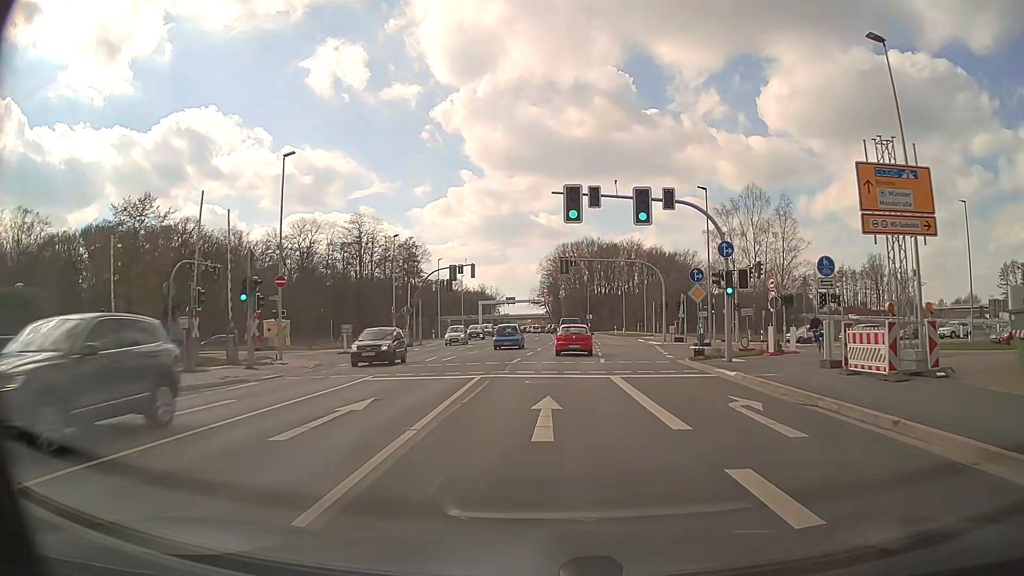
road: secondary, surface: asphalt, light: Day
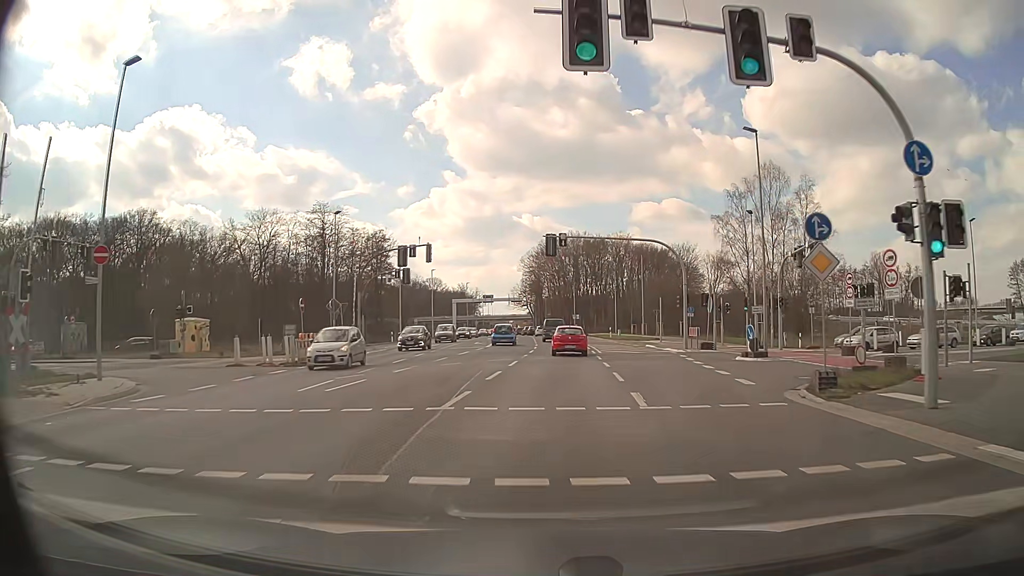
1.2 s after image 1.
(+0.1, +14.2) m; +2°
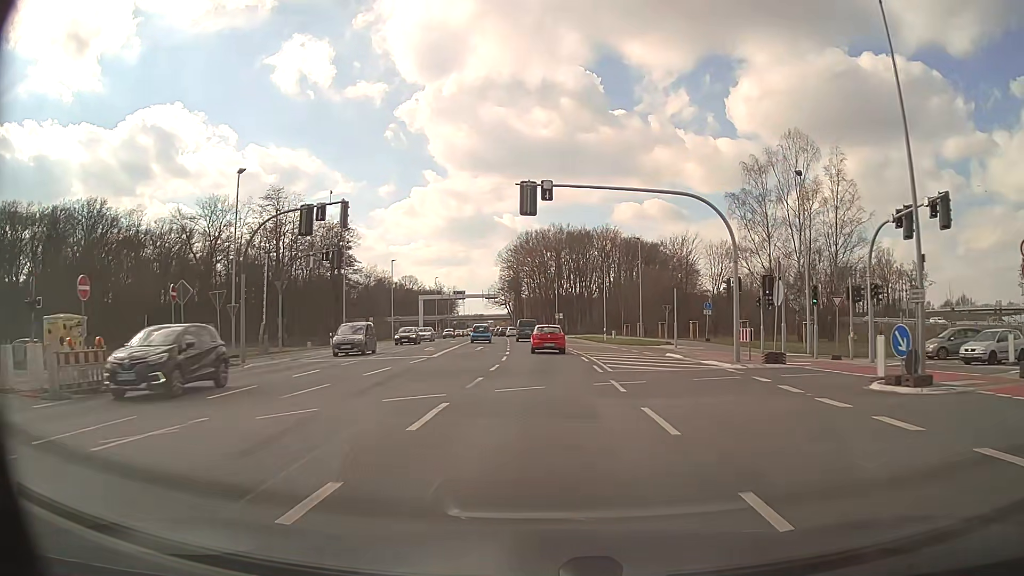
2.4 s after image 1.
(+0.2, +14.6) m; +2°
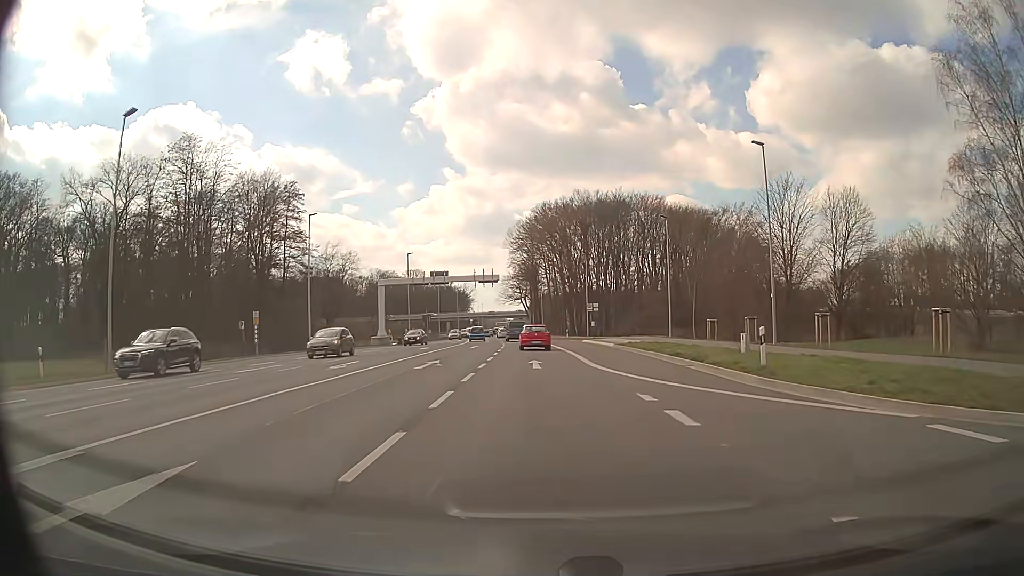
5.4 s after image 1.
(-0.4, +37.4) m; -2°
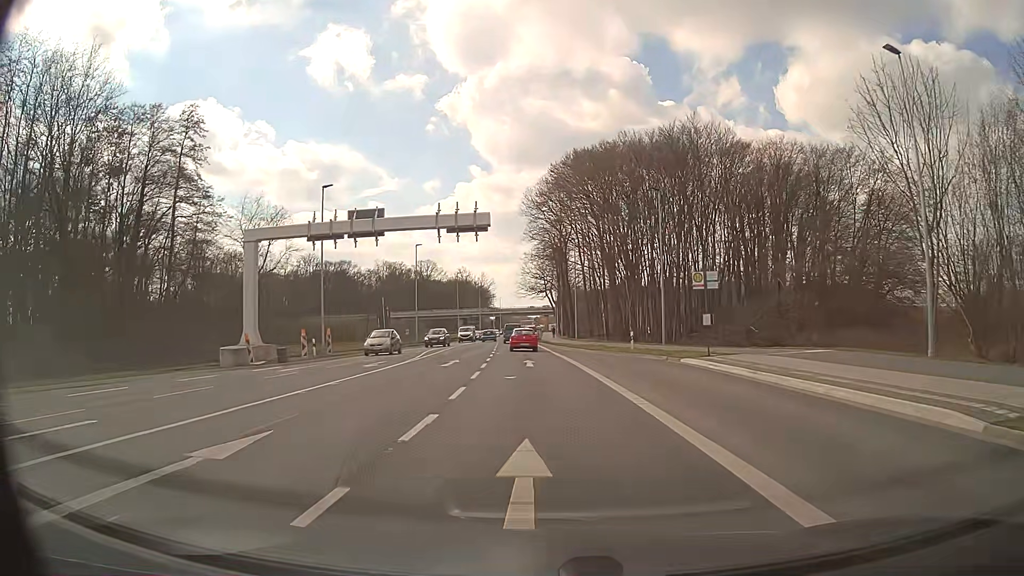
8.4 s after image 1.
(-0.5, +37.9) m; -2°
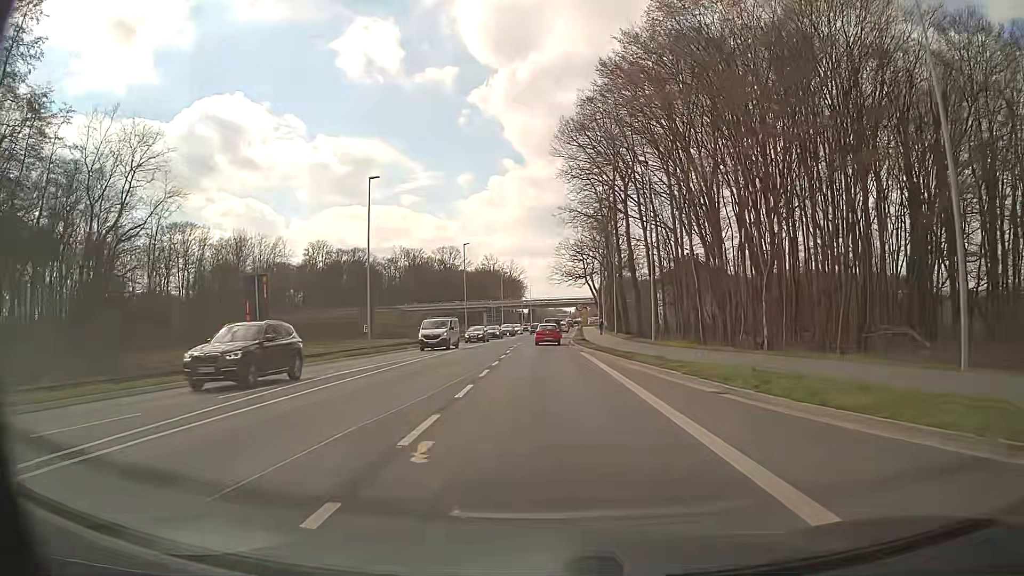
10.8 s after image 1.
(-0.8, +30.6) m; -3°
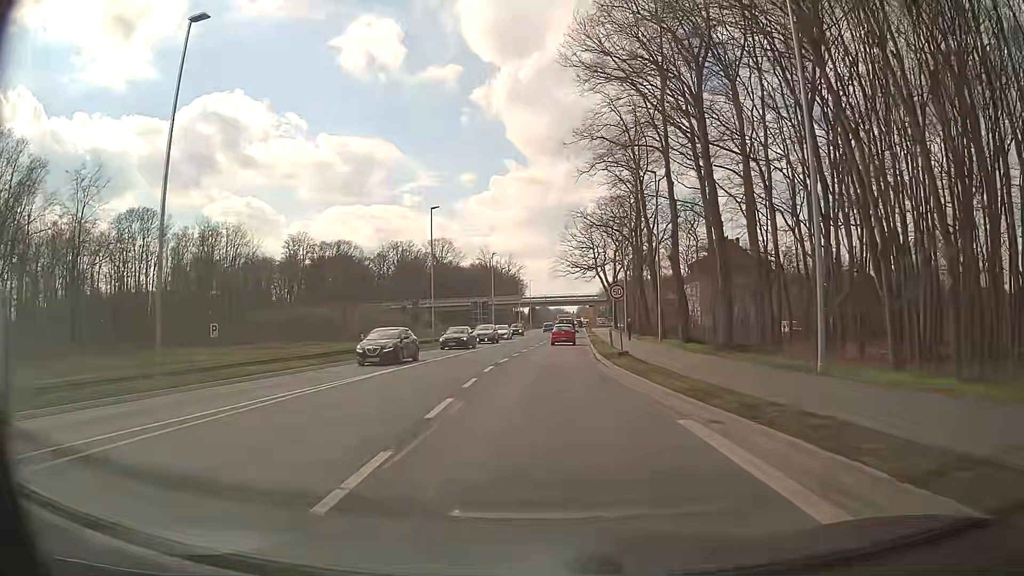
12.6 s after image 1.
(-0.1, +23.1) m; 0°
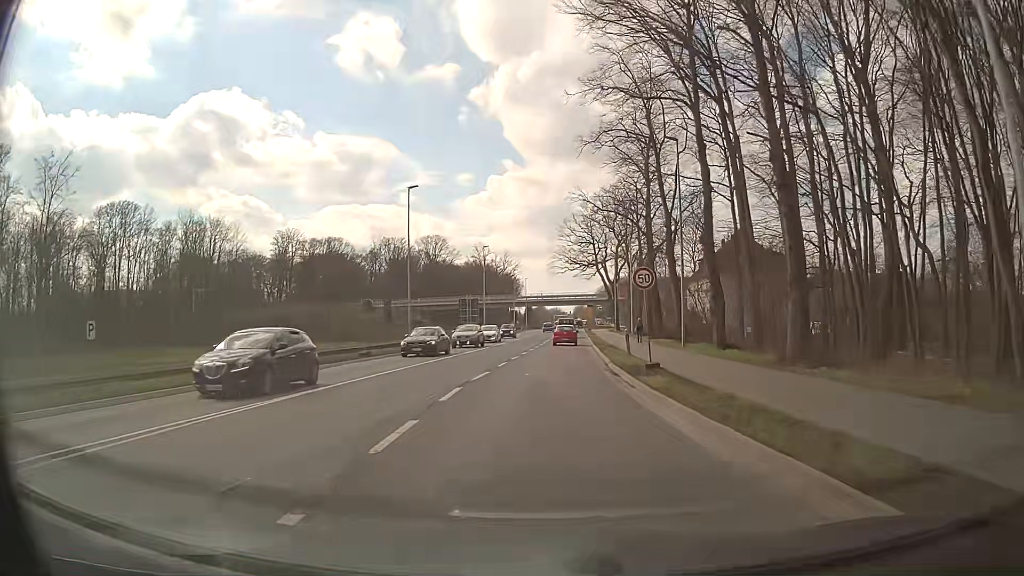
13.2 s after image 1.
(0.0, +7.7) m; 0°
(0, +10) (0, +20) (0, +30) (+1, +40) (+1, +50) (+2, +60) (+2, +70) (+3, +80) (+3, +90) (+4, +100) m
